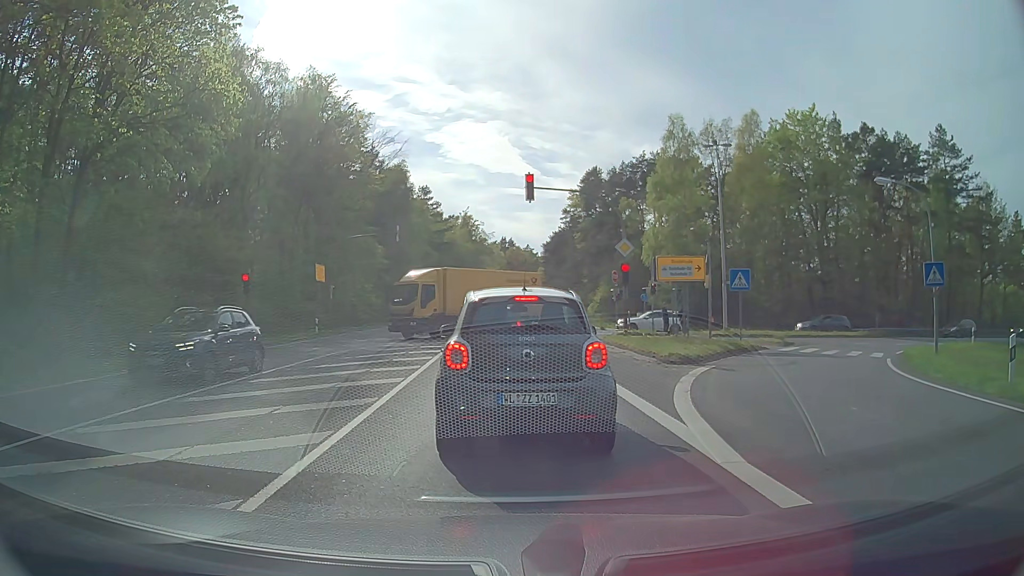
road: primary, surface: asphalt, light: Day
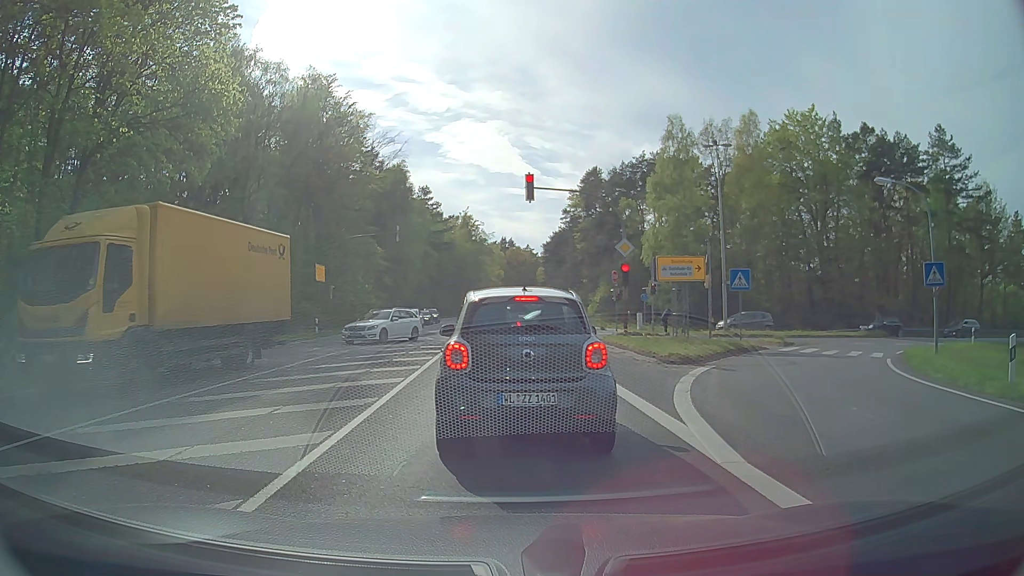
(0.0, +0.1) m; 0°
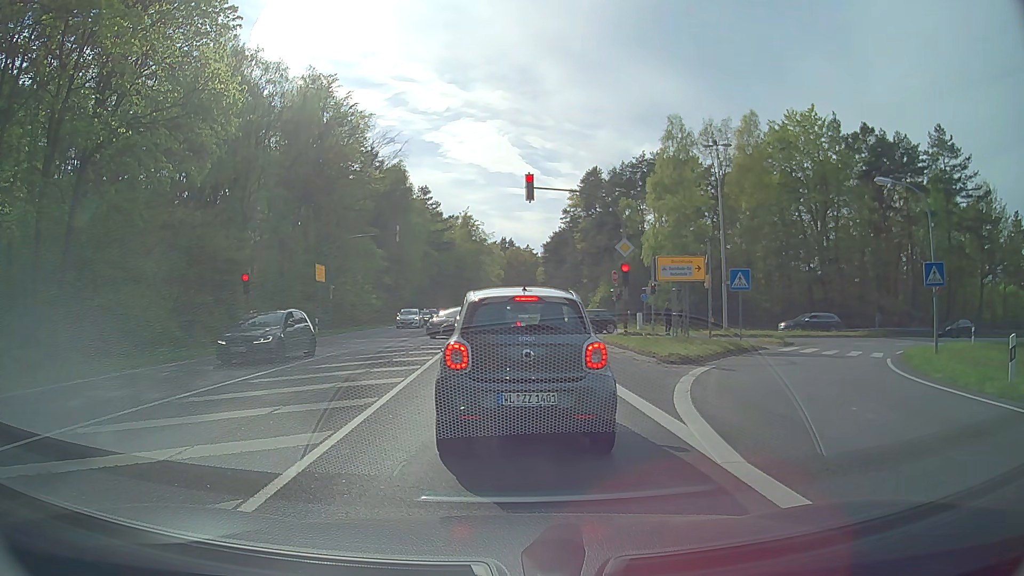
(0.0, 0.0) m; 0°
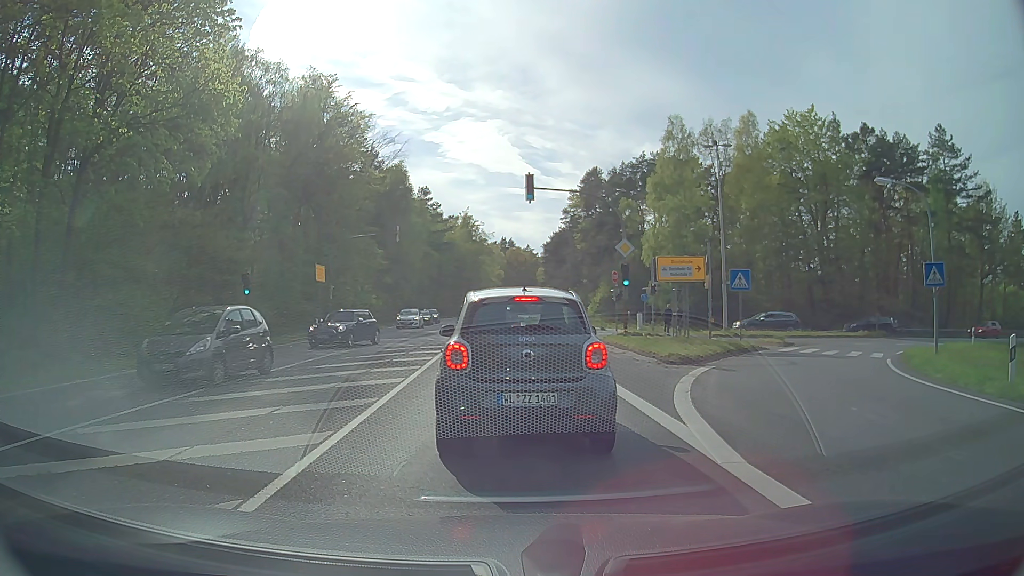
(0.0, 0.0) m; 0°
